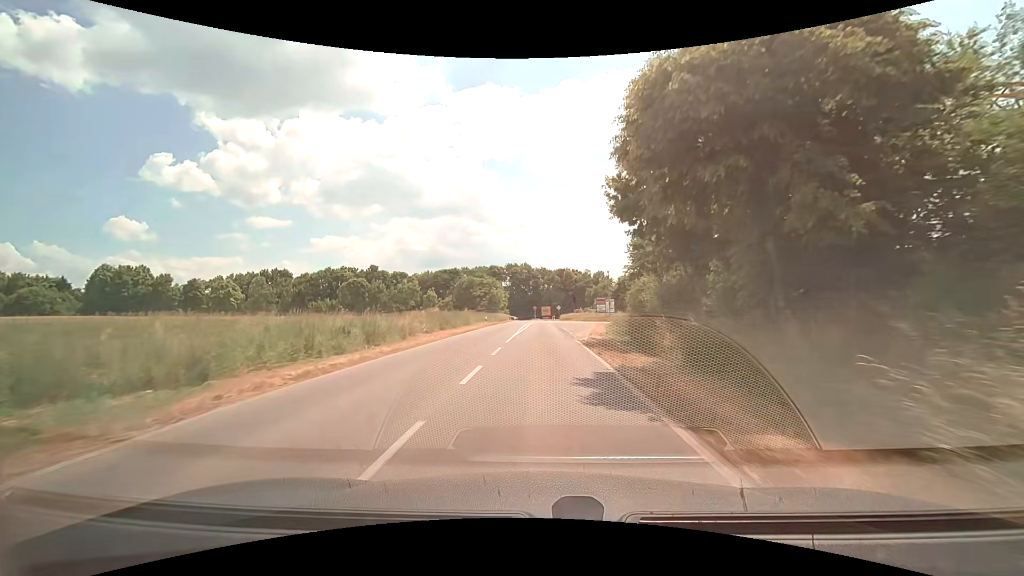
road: tertiary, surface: asphalt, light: Day
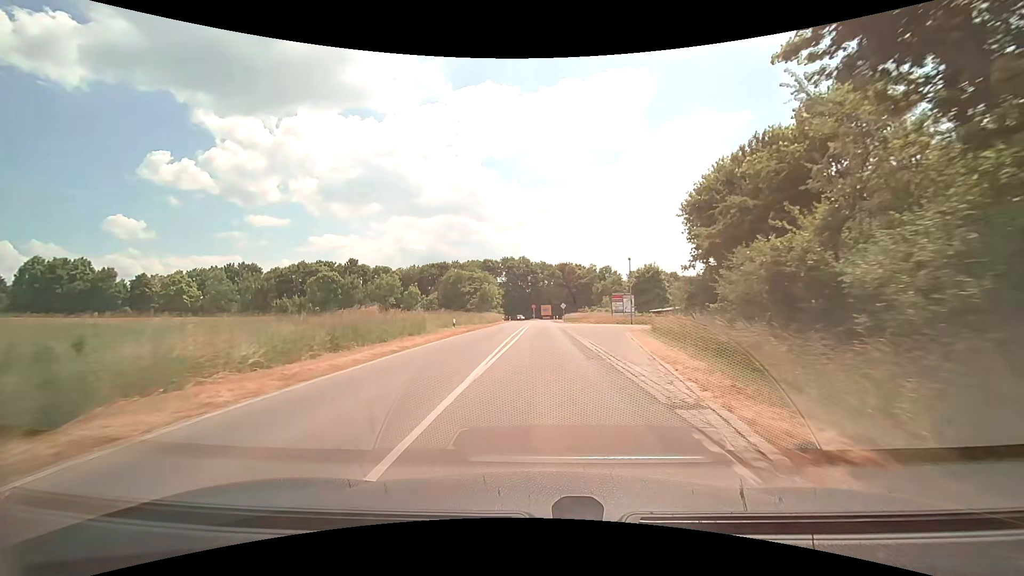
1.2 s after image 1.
(-0.1, +18.3) m; 0°
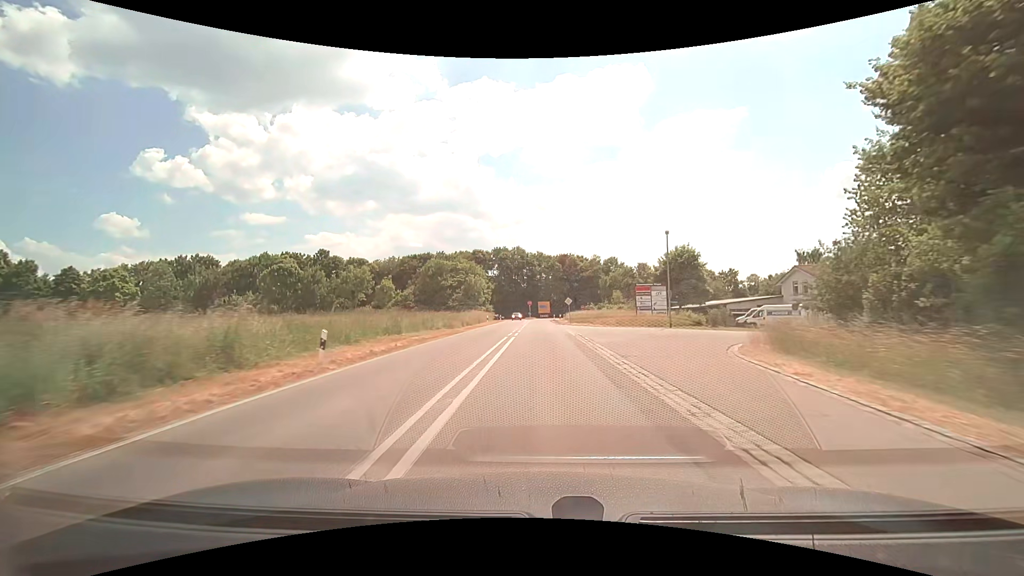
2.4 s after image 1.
(-0.1, +18.3) m; 0°
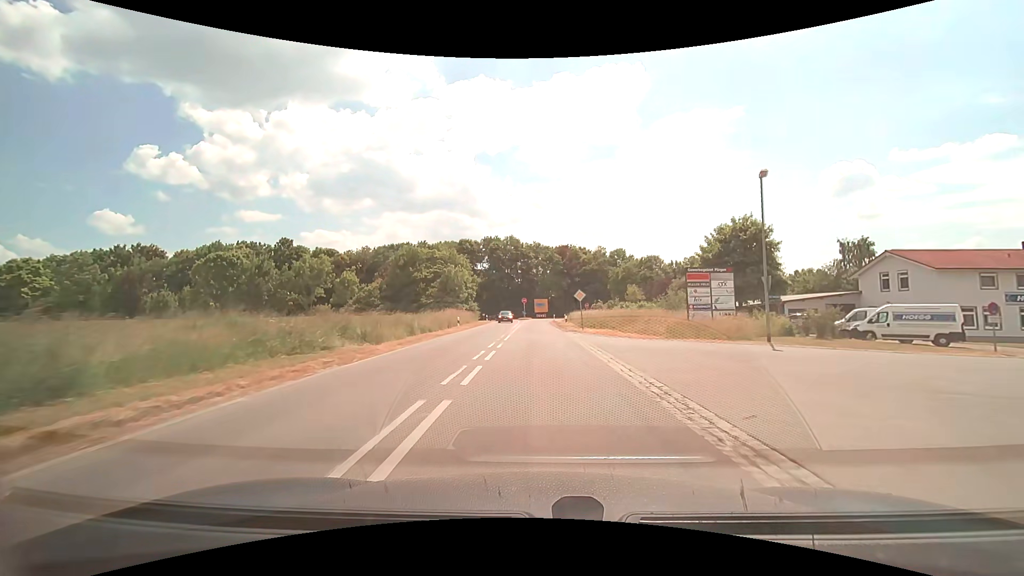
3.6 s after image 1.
(0.0, +17.6) m; 0°
(0, +10) (0, +20) (0, +30) (0, +40) (0, +50) (0, +60) (0, +70) (+1, +80) (+3, +90) (+6, +99) m
